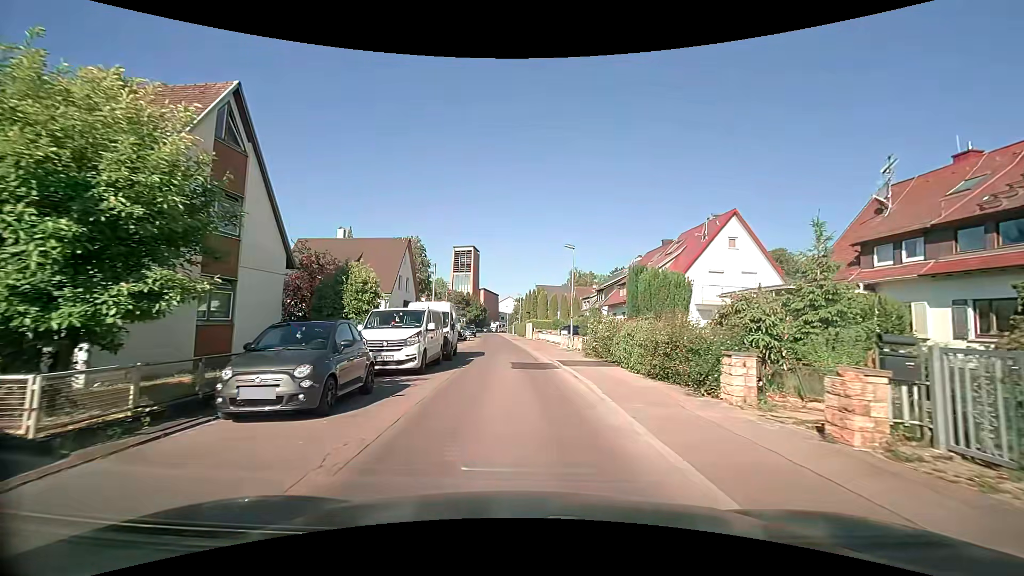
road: residential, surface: asphalt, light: Day
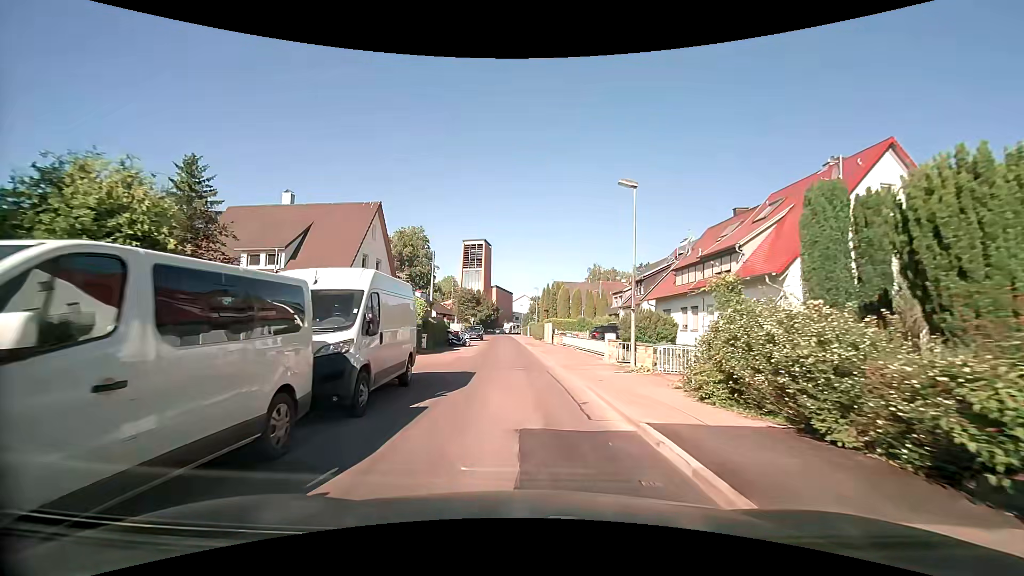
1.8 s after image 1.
(-0.2, +12.6) m; -2°
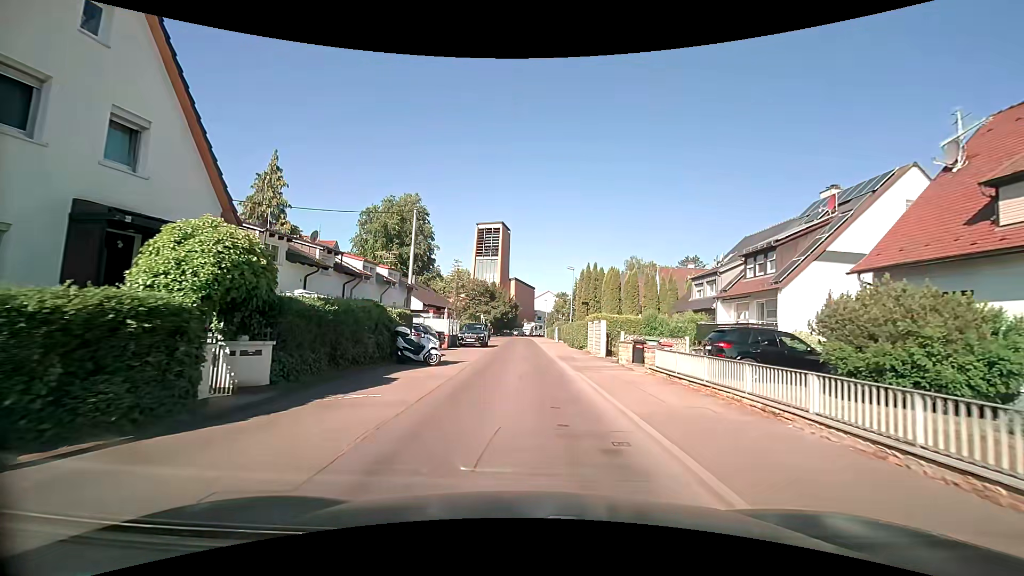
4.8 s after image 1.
(-0.6, +20.8) m; -2°
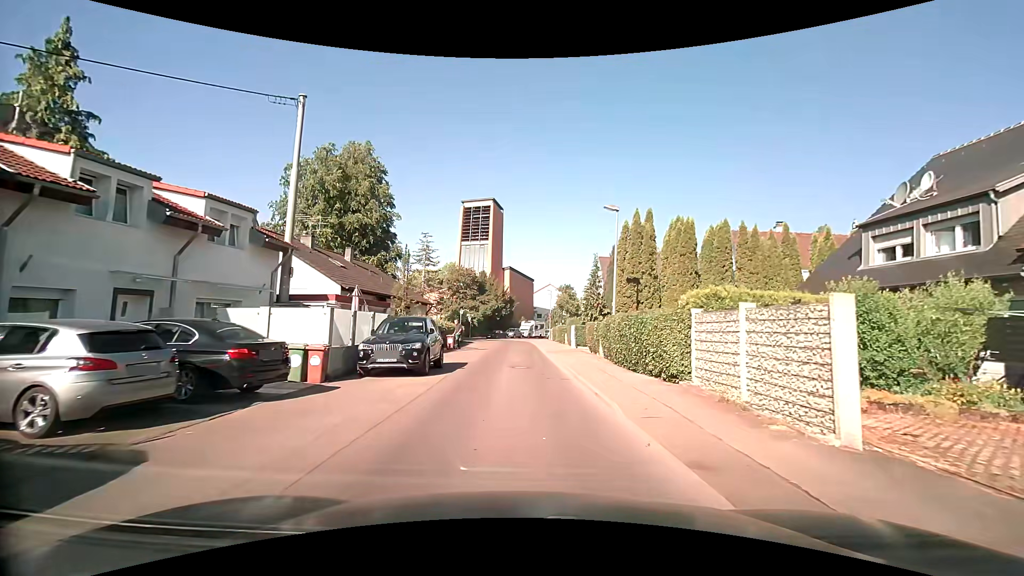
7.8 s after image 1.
(-0.1, +19.4) m; +1°
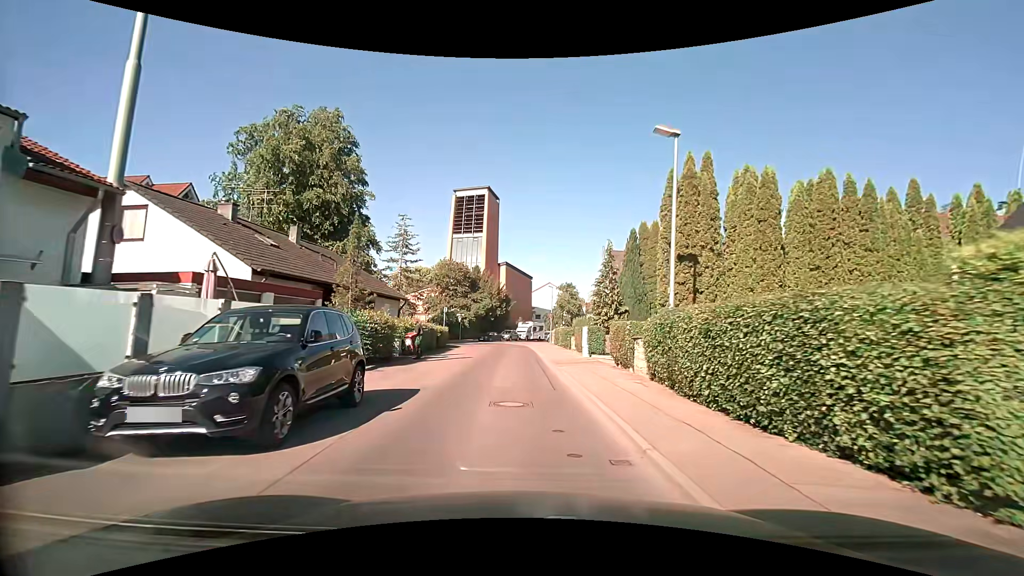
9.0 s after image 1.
(-0.1, +8.0) m; -1°
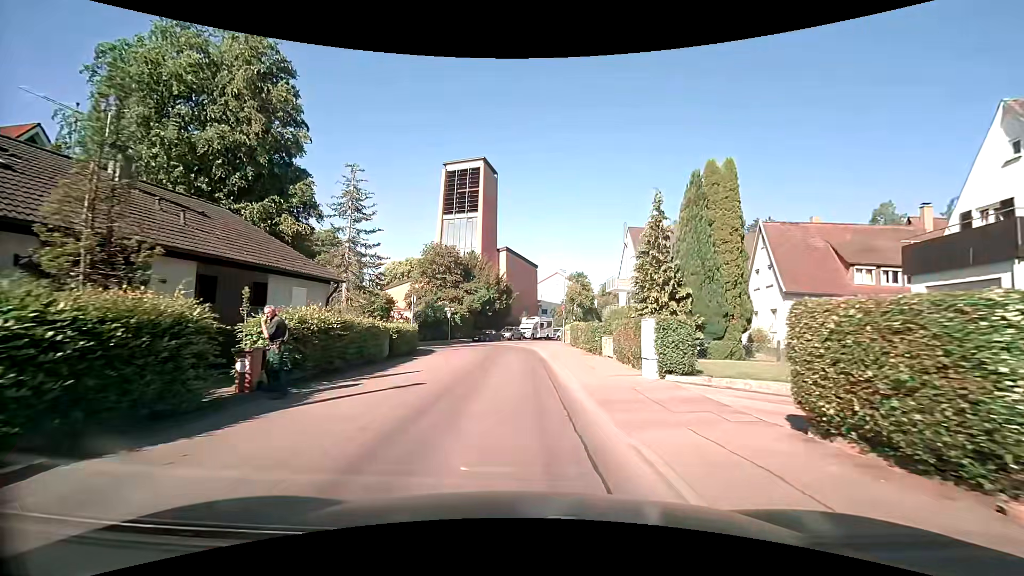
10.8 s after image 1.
(0.0, +12.1) m; +1°
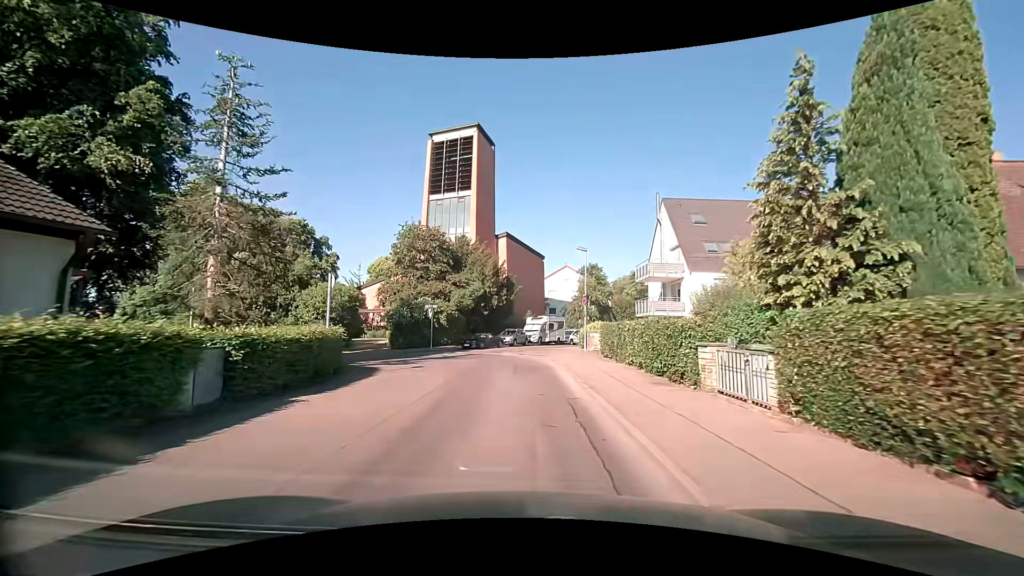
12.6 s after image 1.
(-0.2, +11.8) m; -2°
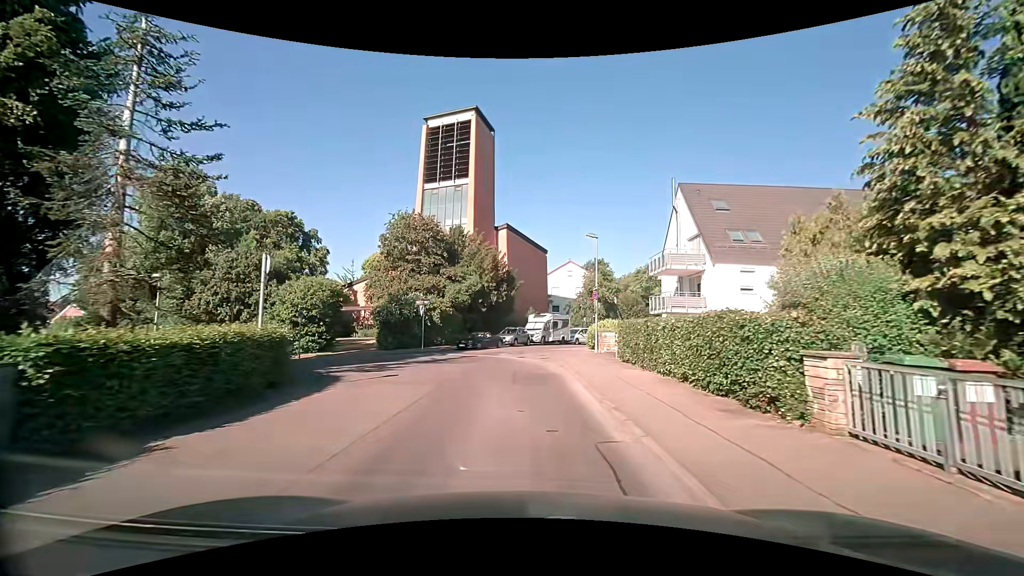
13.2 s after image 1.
(0.0, +3.8) m; +1°
(0, +10) (-1, +20) (-2, +30) (+1, +39) (+6, +48) (+12, +56) (+18, +64) (+21, +73) (+22, +83) (+23, +93) m
